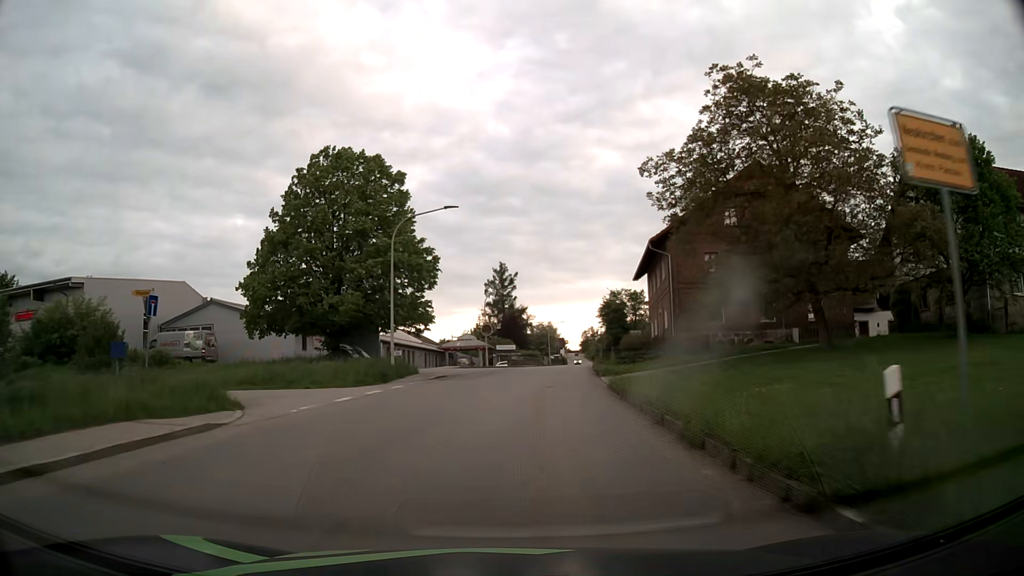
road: tertiary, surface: asphalt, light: Day
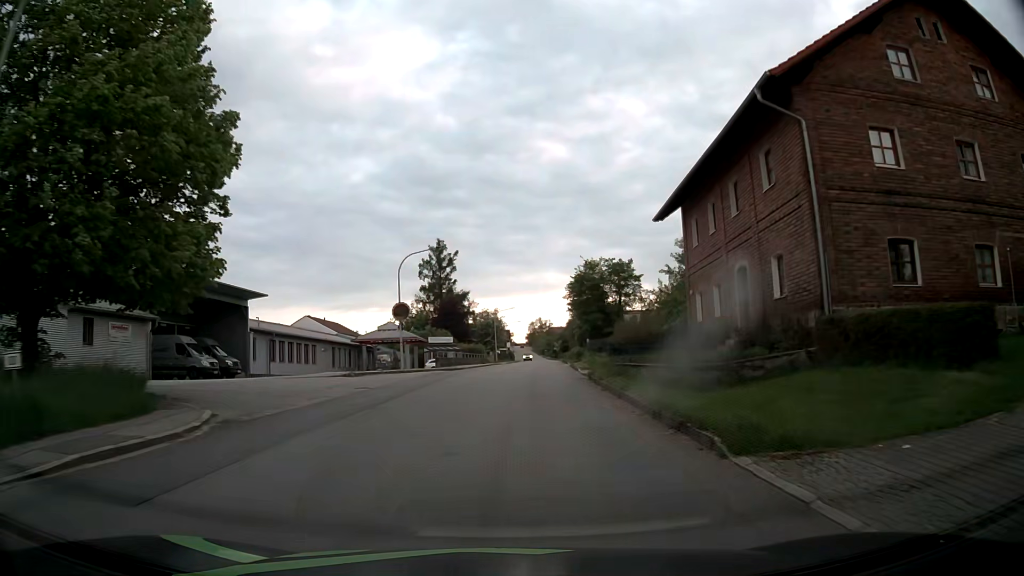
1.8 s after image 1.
(+0.9, +22.8) m; +4°
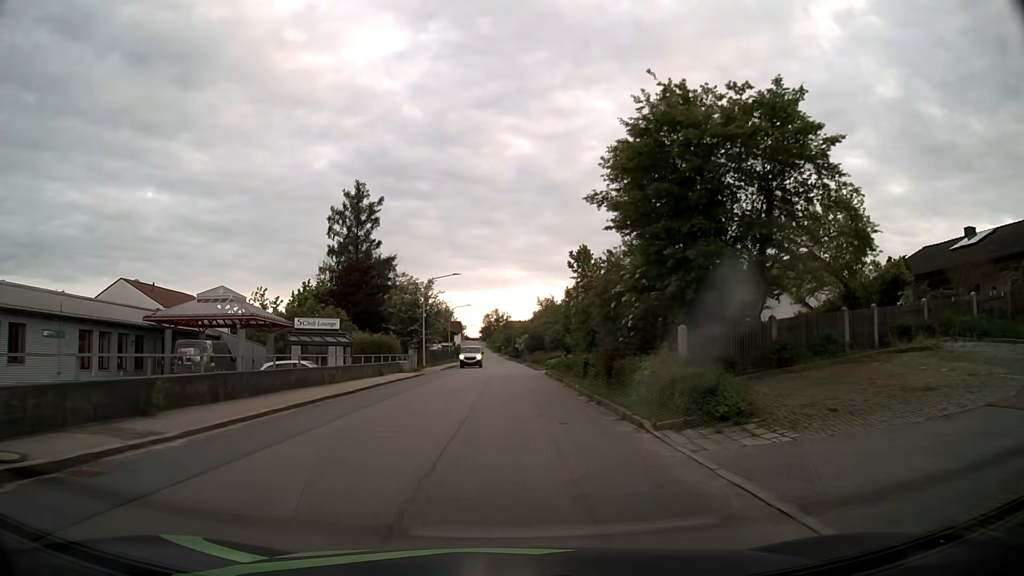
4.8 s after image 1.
(+1.6, +38.4) m; +4°
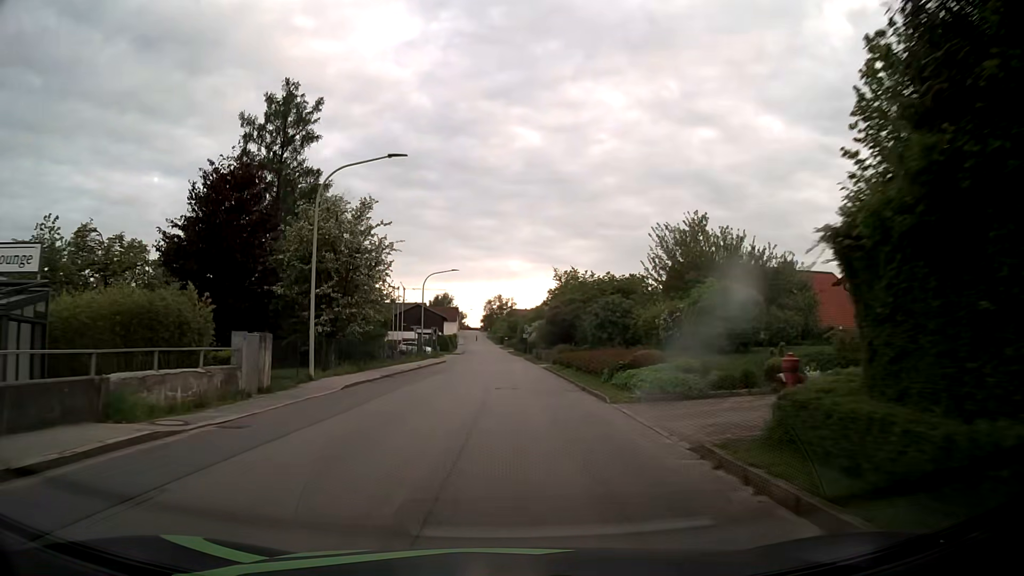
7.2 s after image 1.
(0.0, +31.0) m; 0°
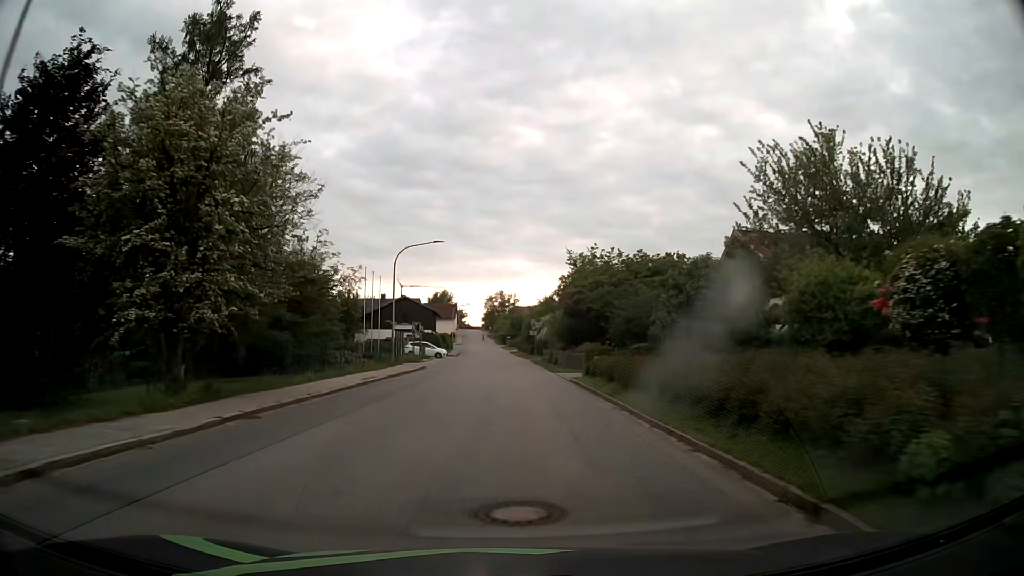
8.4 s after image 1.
(0.0, +15.5) m; 0°
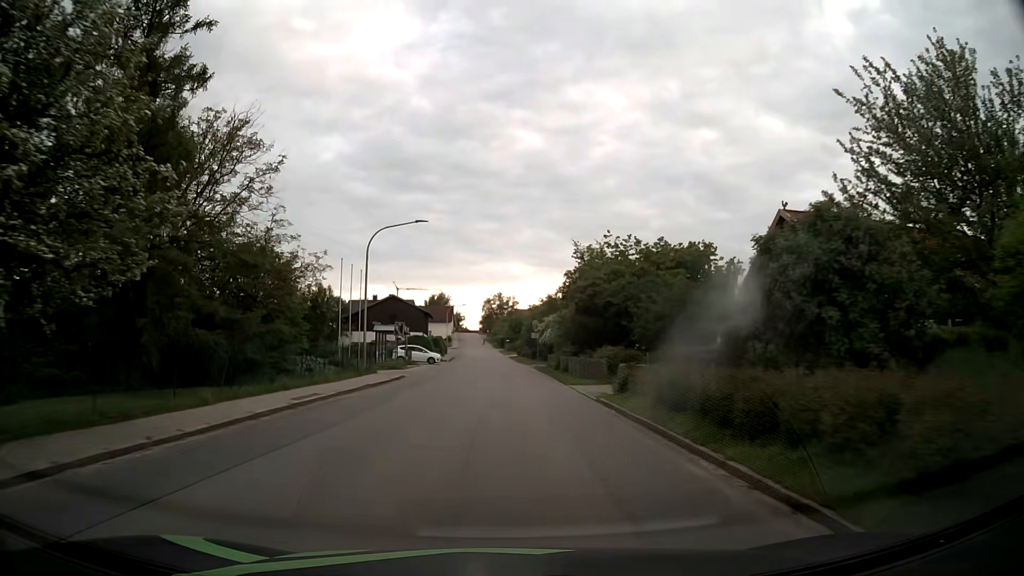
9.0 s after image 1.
(0.0, +7.7) m; 0°
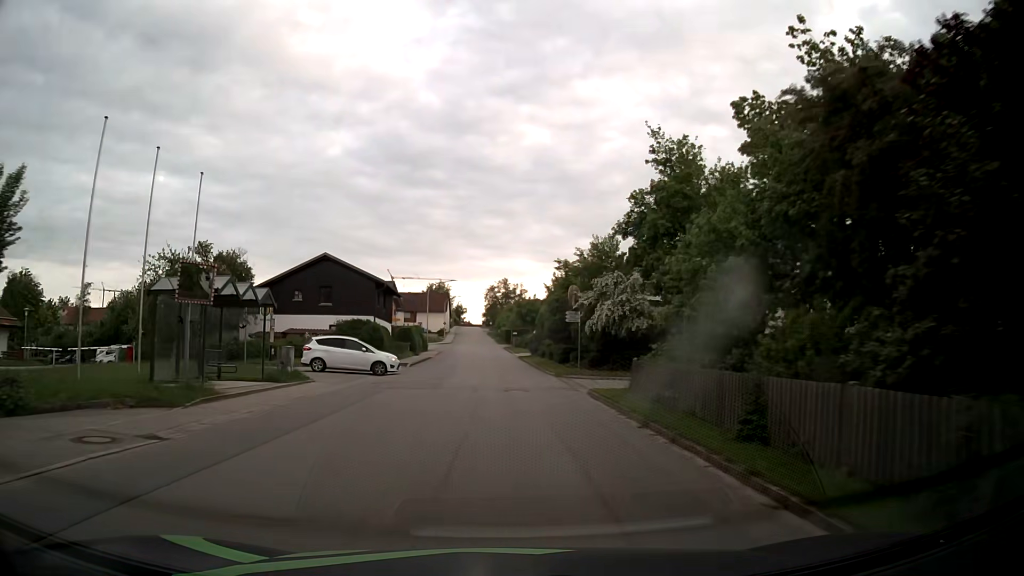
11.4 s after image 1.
(0.0, +30.7) m; -1°
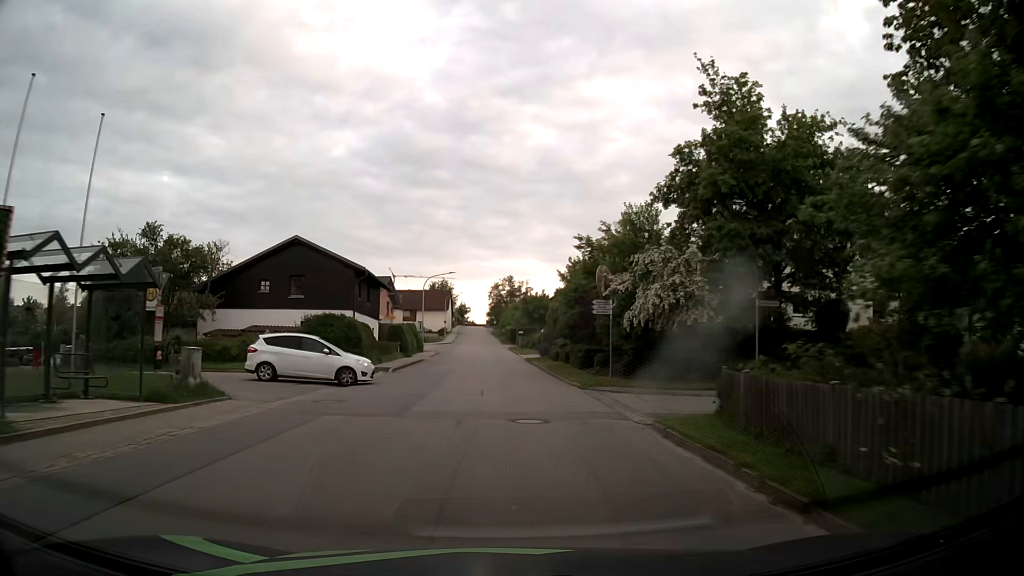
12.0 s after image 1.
(0.0, +7.6) m; -1°
(0, +10) (0, +20) (0, +30) (0, +40) (-1, +50) (-1, +60) (-2, +70) (-2, +80) (-2, +90) (-2, +100) m
